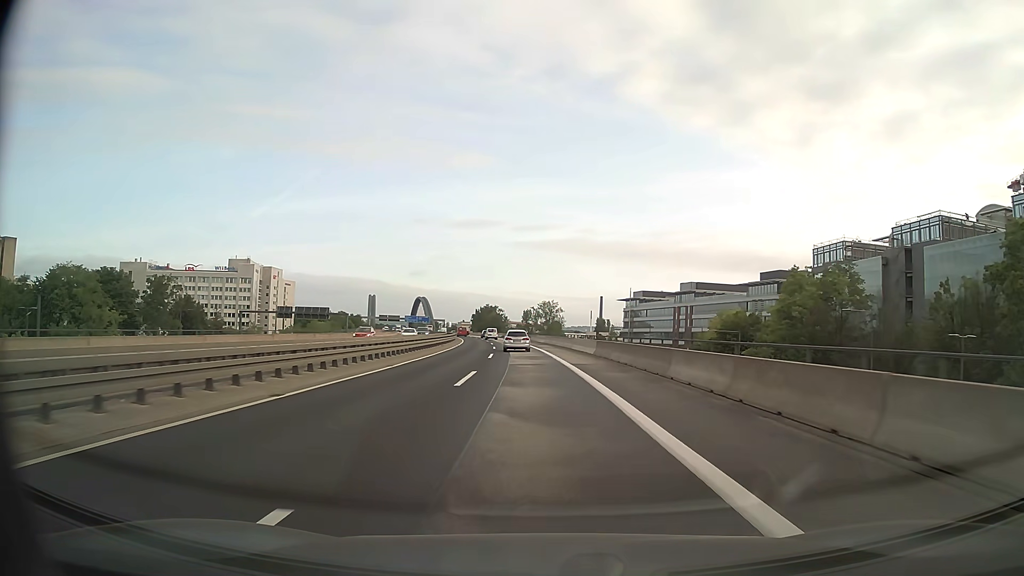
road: motorway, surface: asphalt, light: Day
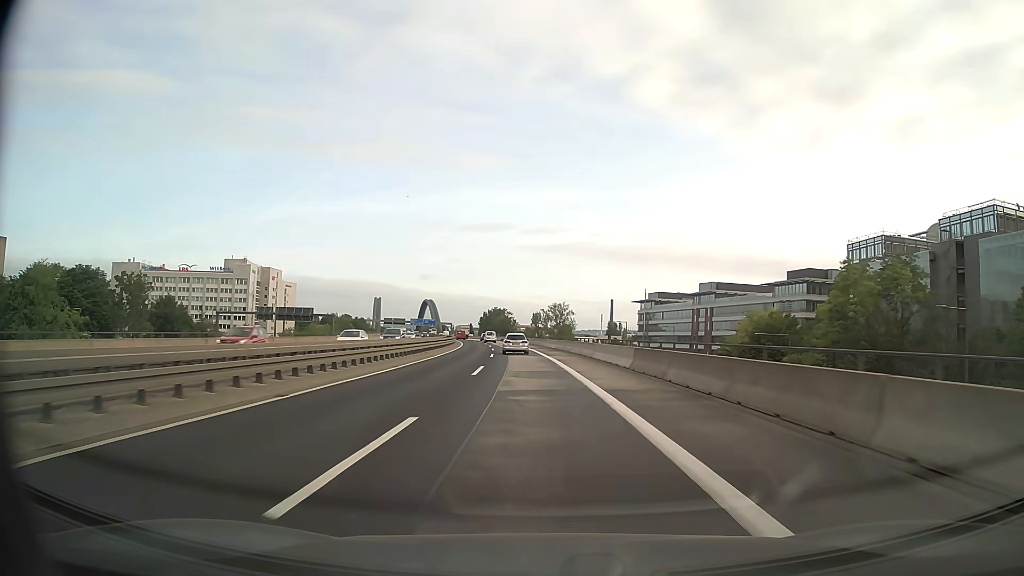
(-0.1, +12.1) m; -1°
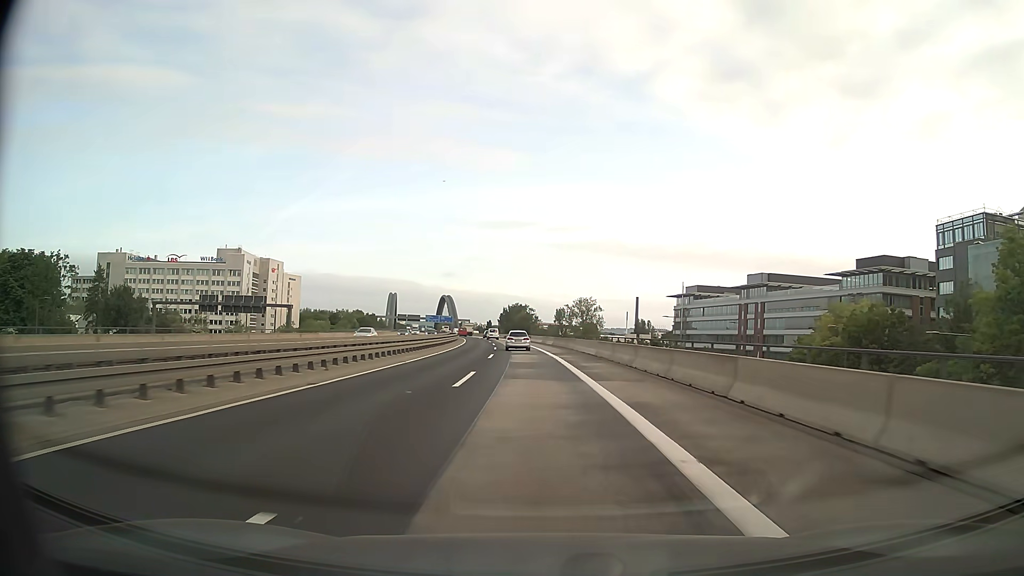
(-0.5, +24.3) m; -2°
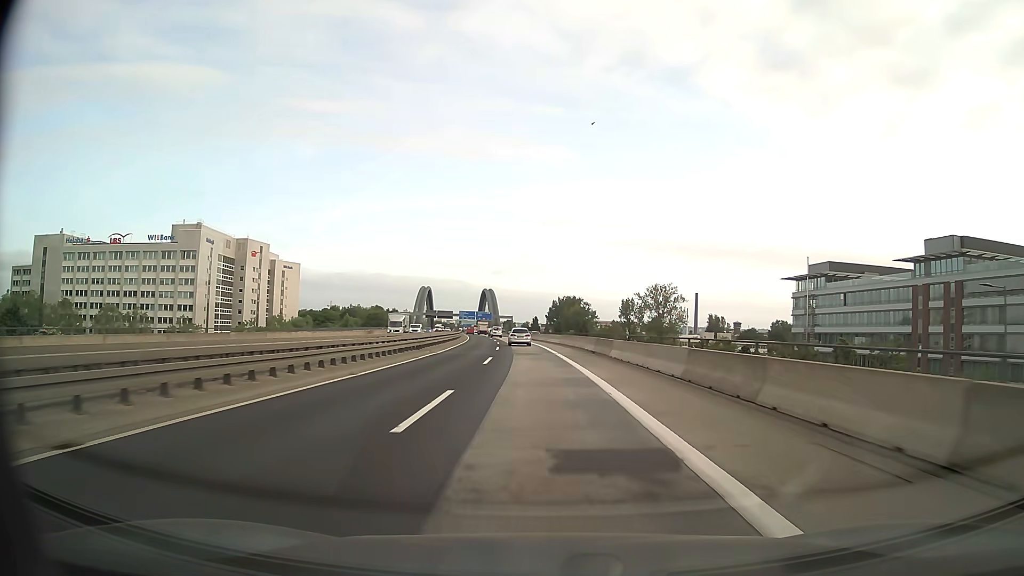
(-2.4, +61.5) m; -4°
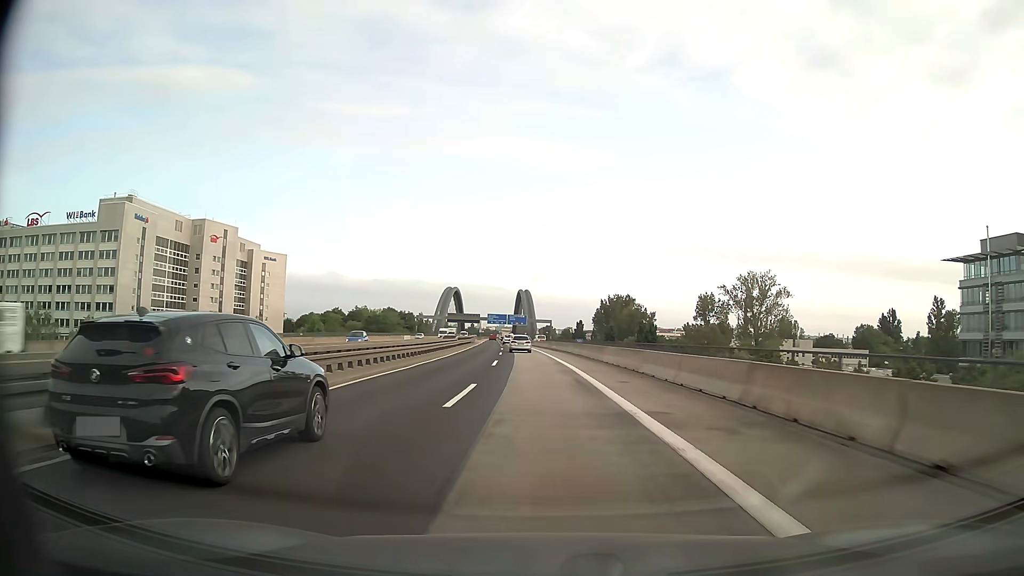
(-1.6, +50.2) m; -3°
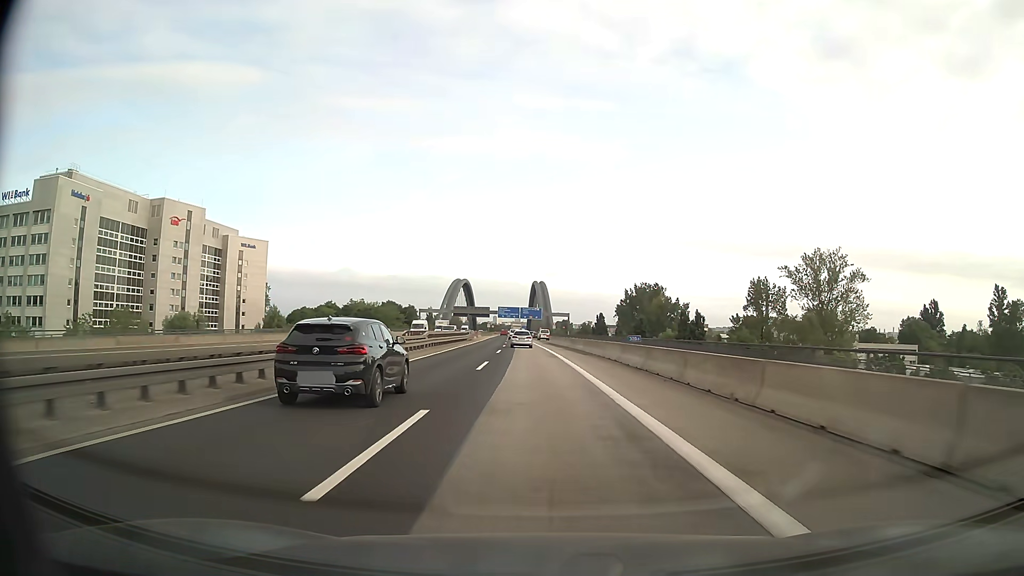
(-0.4, +25.4) m; -2°
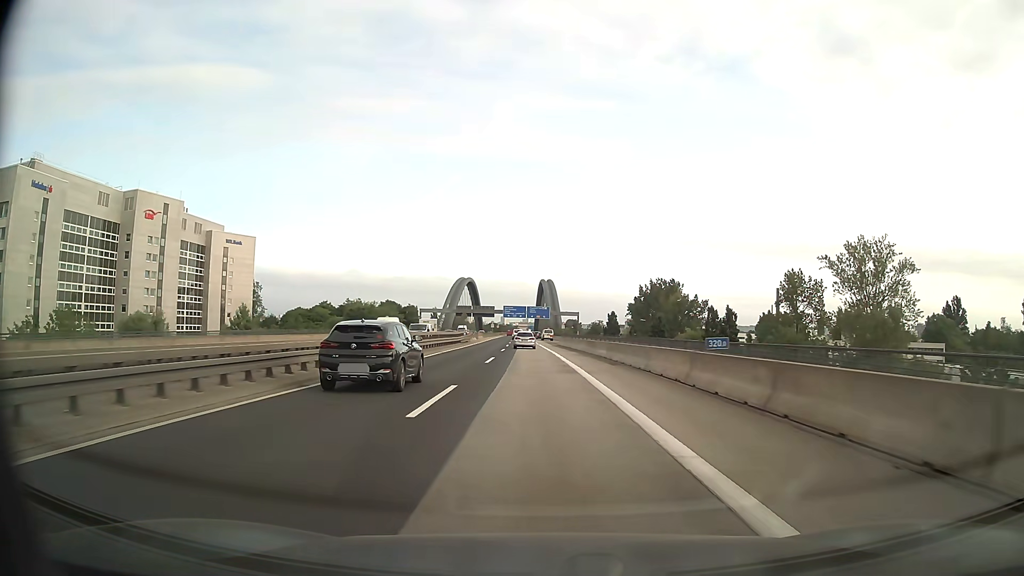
(-0.1, +12.8) m; -1°
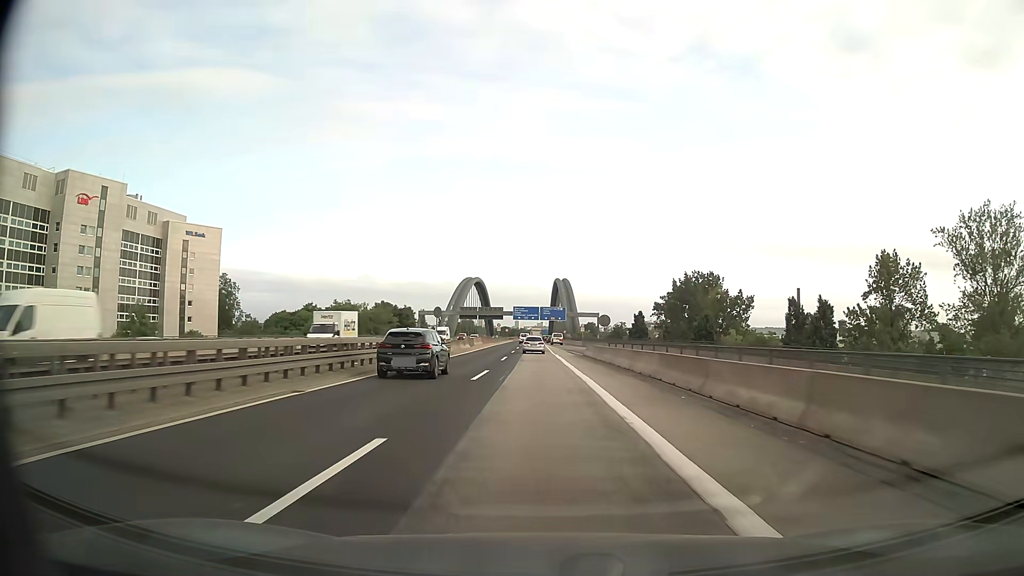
(-0.3, +25.8) m; -1°
